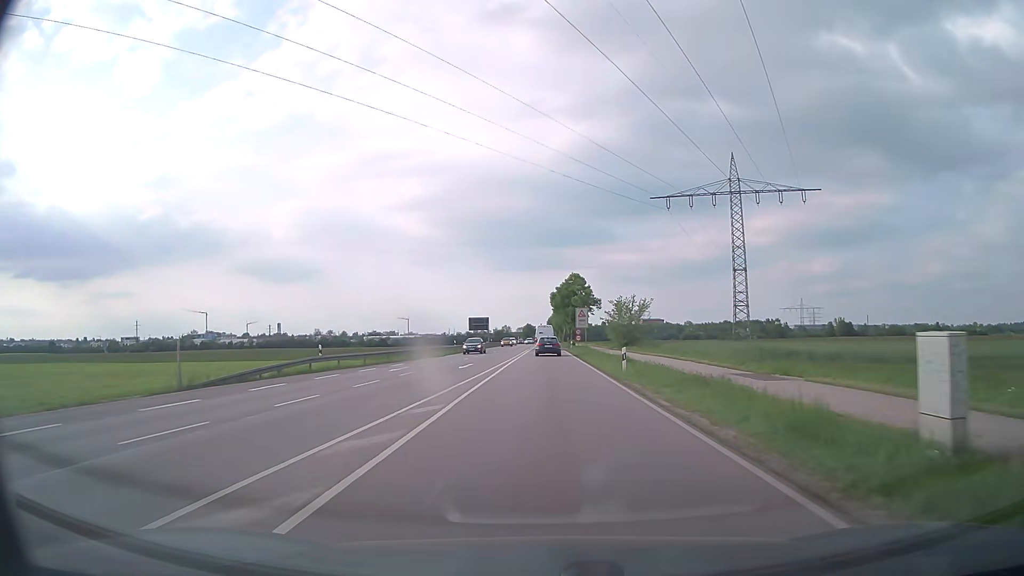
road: secondary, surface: asphalt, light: Day
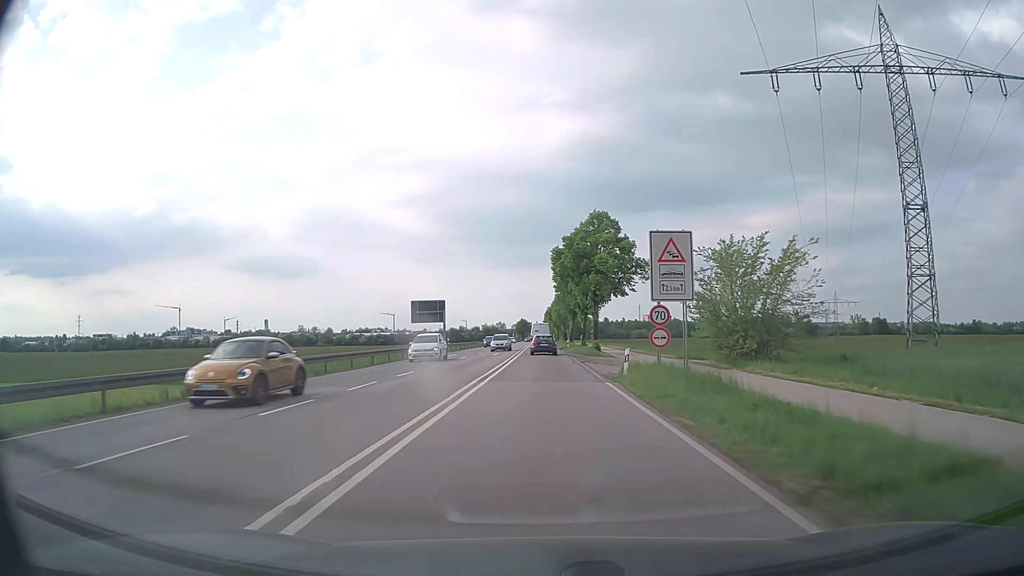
(+0.2, +49.7) m; 0°
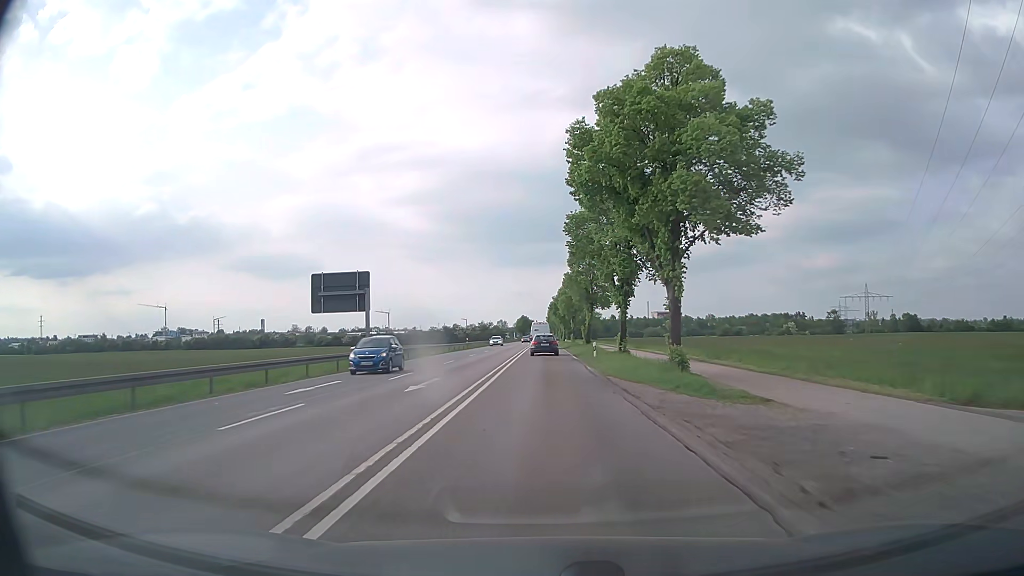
(-0.1, +31.2) m; 0°
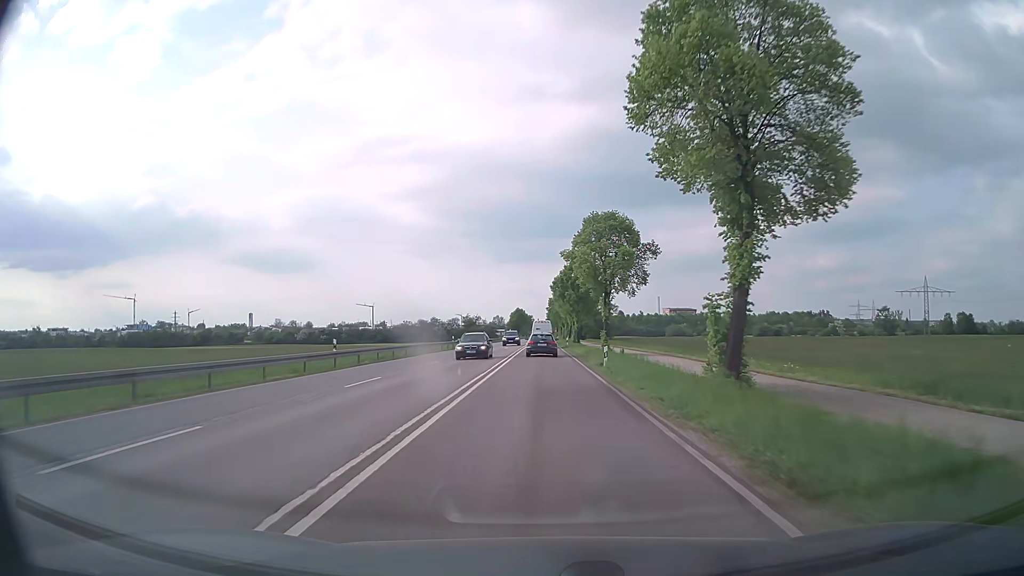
(+0.1, +51.9) m; 0°
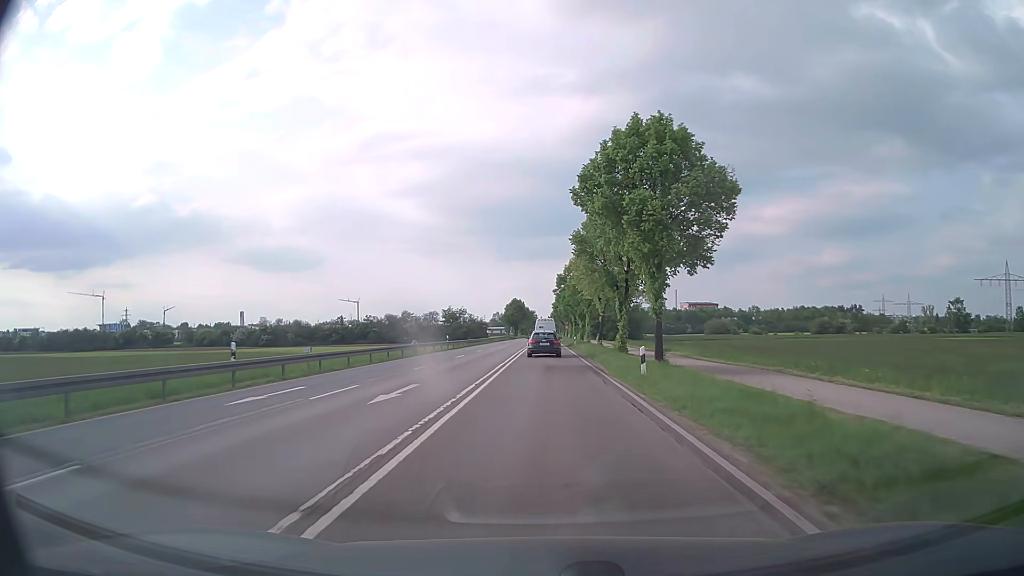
(-0.2, +51.1) m; 0°
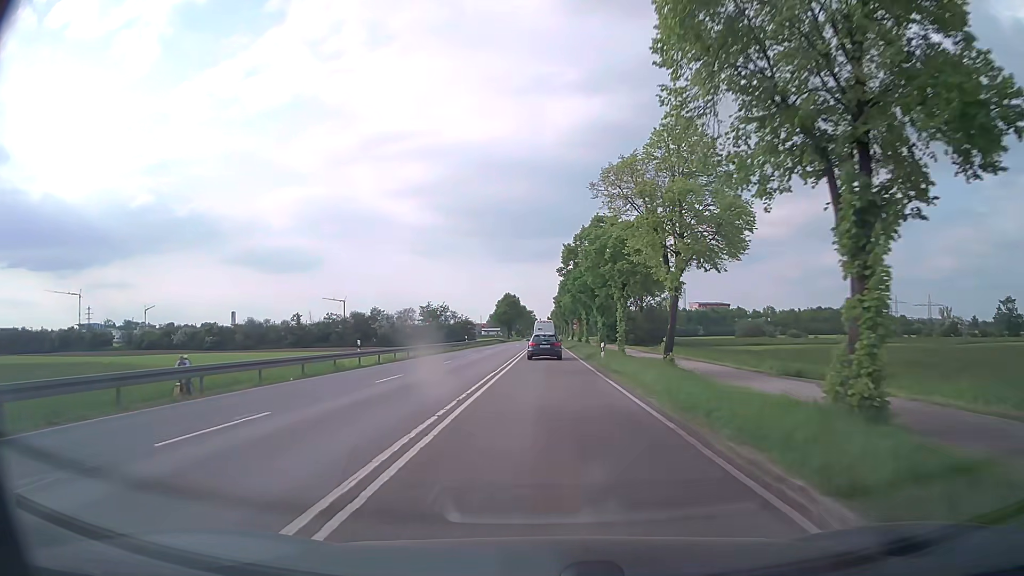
(0.0, +30.2) m; 0°
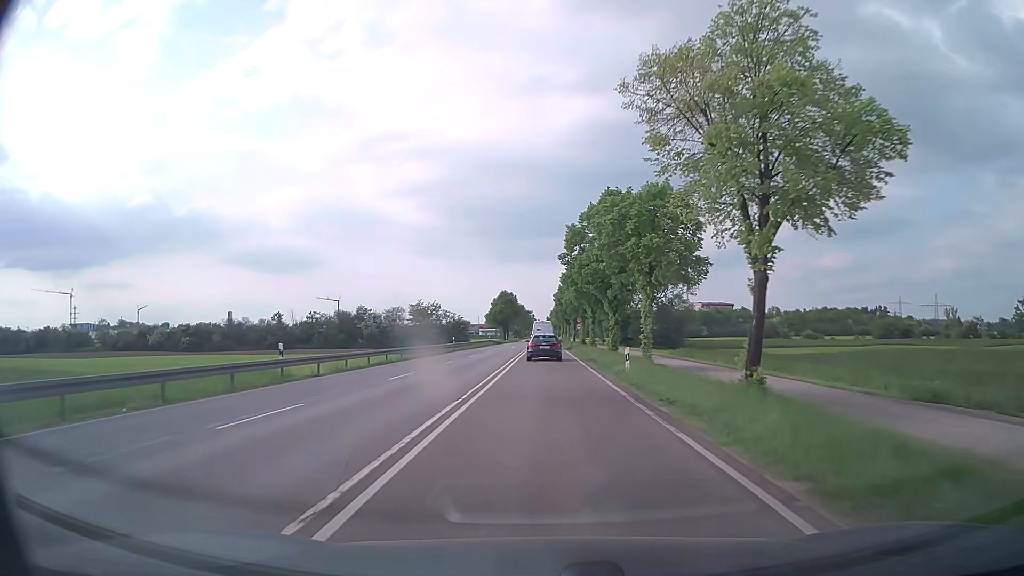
(0.0, +10.1) m; 0°
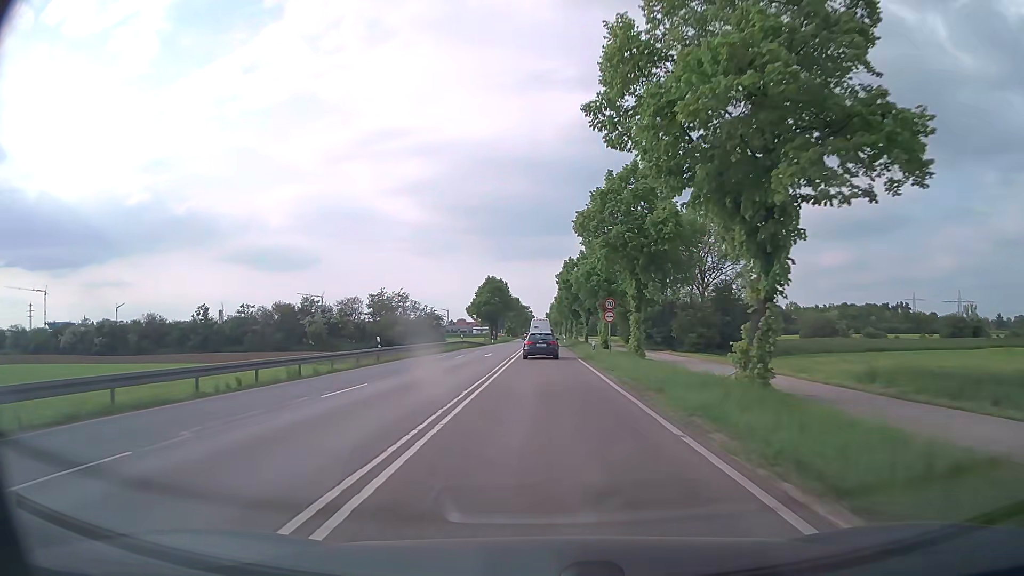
(0.0, +30.3) m; 0°
(0, +10) (0, +20) (0, +30) (0, +40) (0, +50) (0, +60) (0, +70) (0, +80) (0, +90) (0, +100) m
